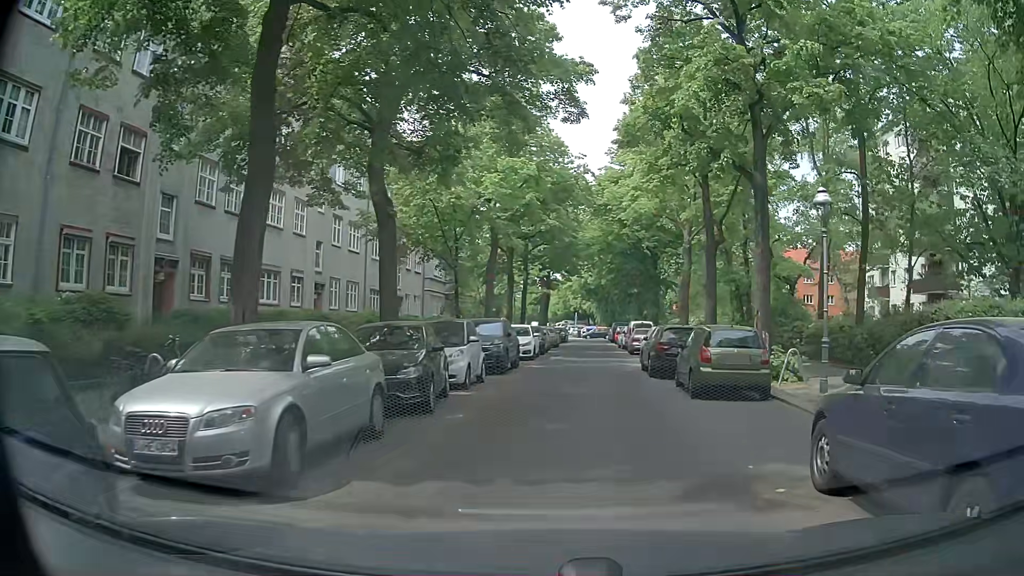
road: residential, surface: asphalt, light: Day
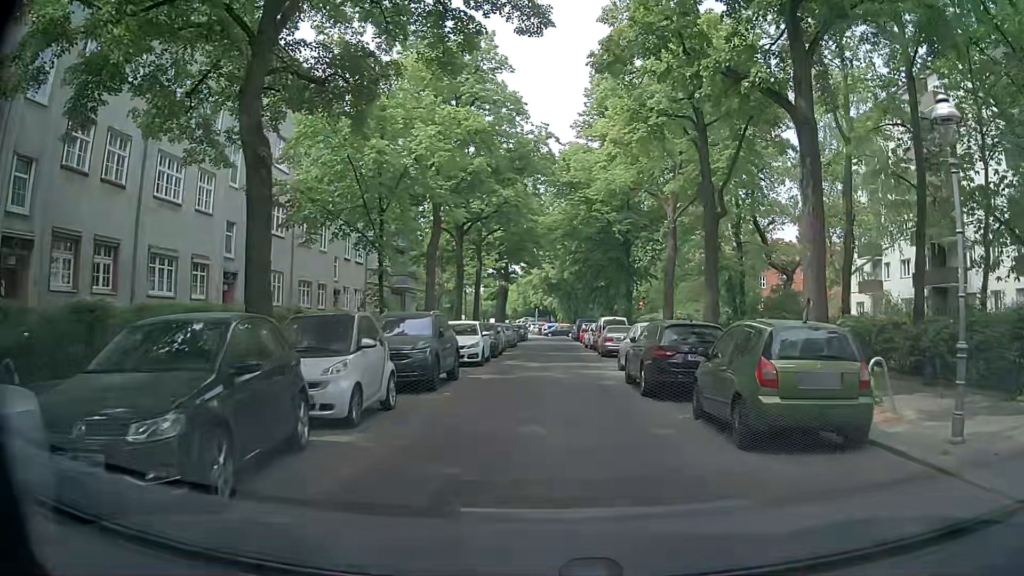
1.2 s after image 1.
(+0.4, +6.0) m; +6°
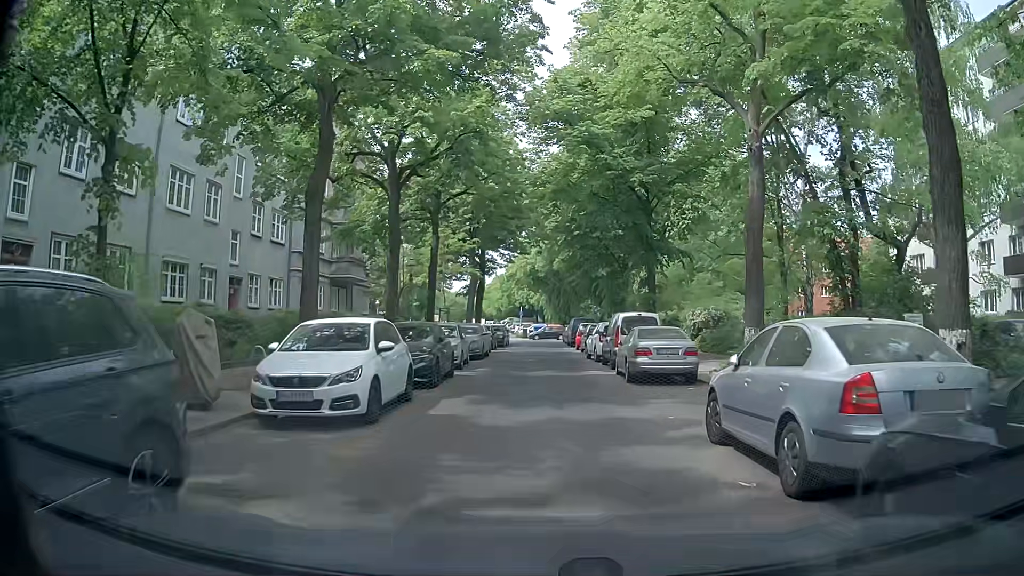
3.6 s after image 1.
(-0.1, +12.9) m; +1°
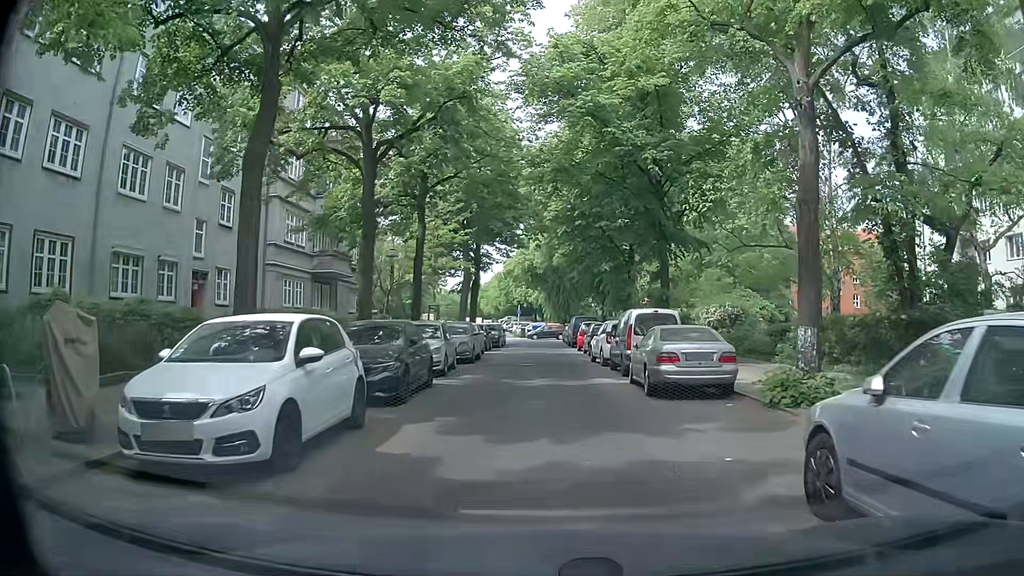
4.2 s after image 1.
(-0.1, +3.3) m; +1°
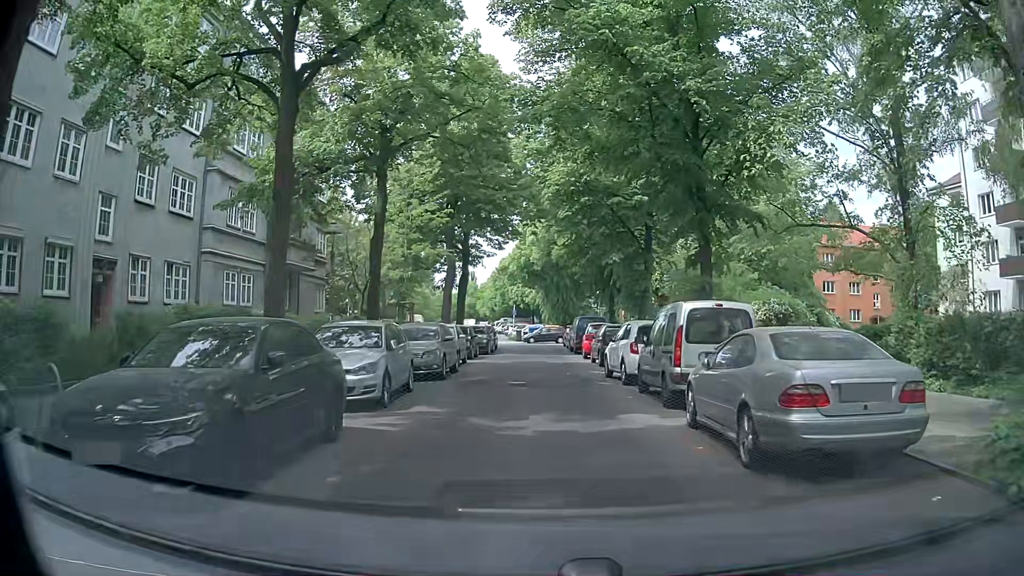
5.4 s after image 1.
(-0.1, +6.6) m; -1°
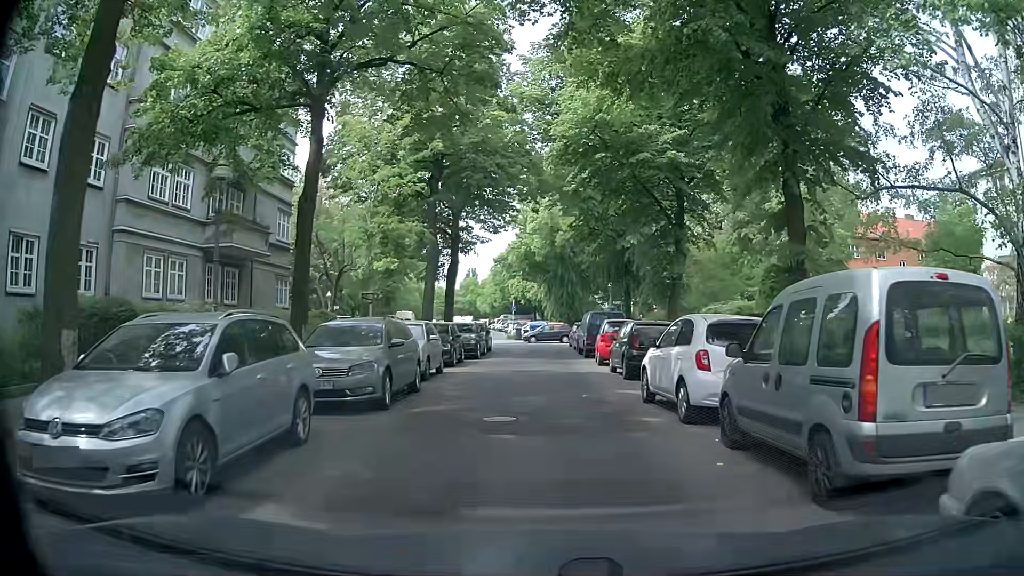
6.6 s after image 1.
(+0.1, +6.6) m; +1°
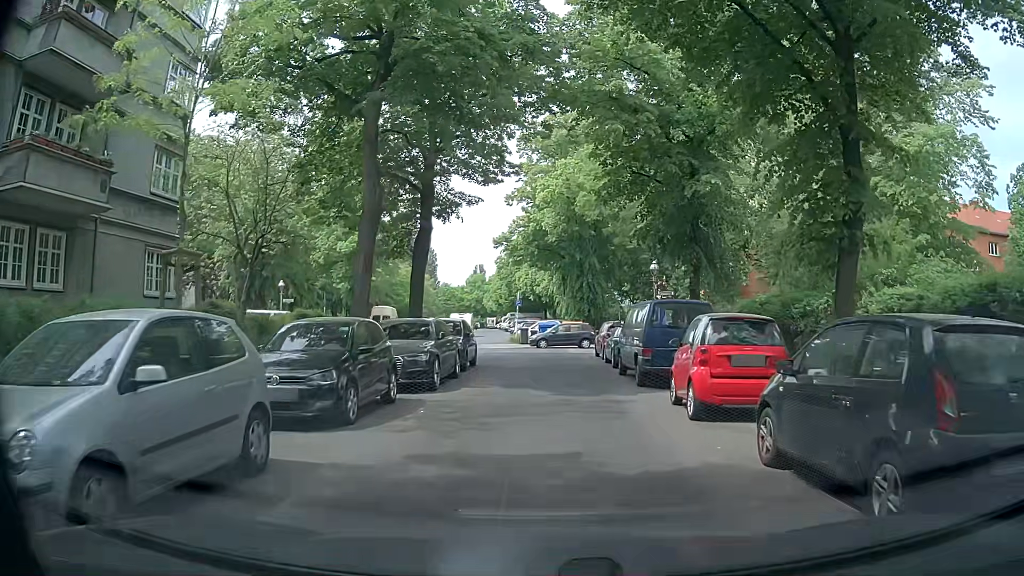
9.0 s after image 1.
(-0.4, +12.9) m; -2°
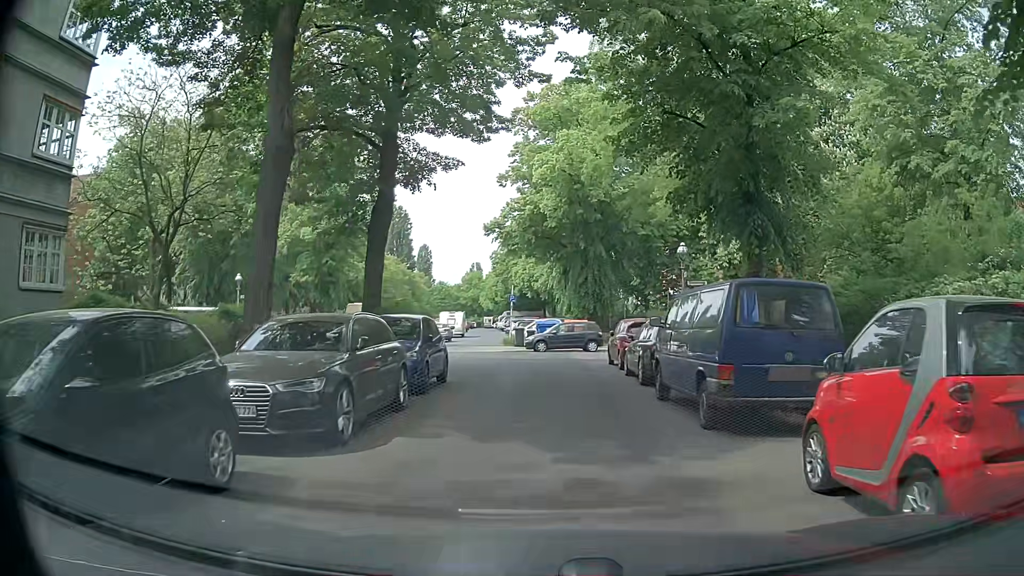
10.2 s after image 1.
(-0.1, +6.4) m; -1°
